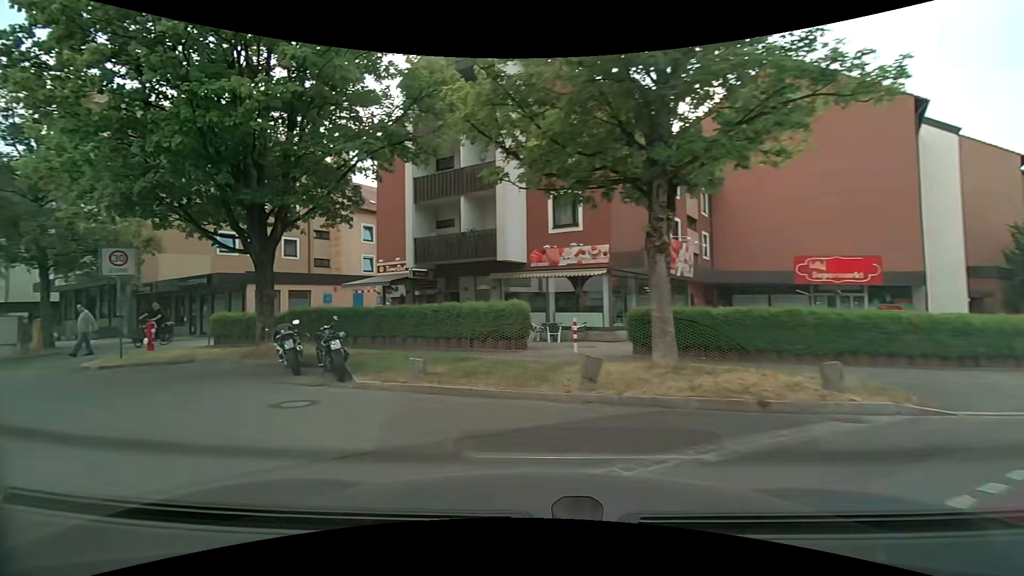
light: Day
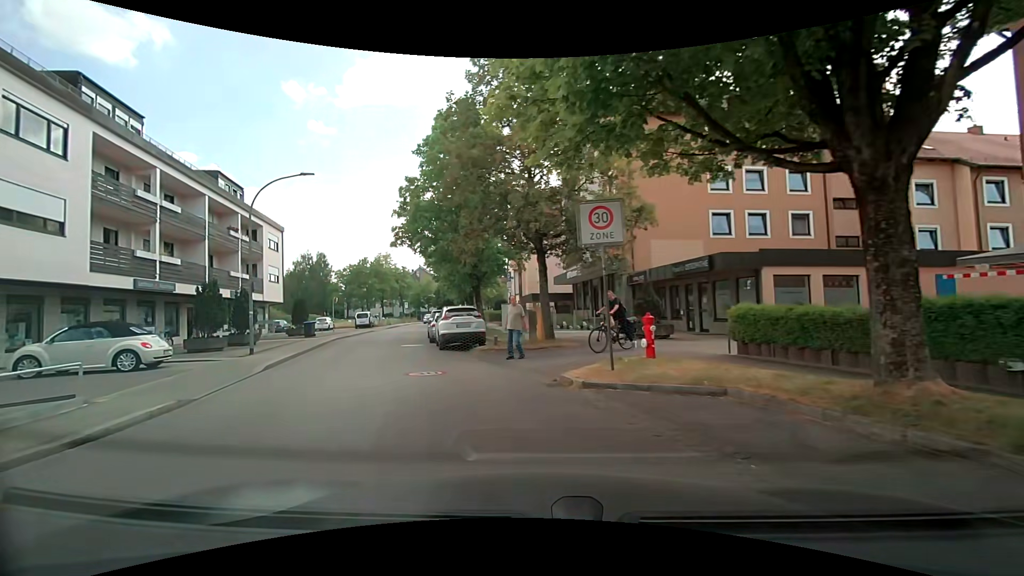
(-4.3, +7.8) m; -51°
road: residential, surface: asphalt
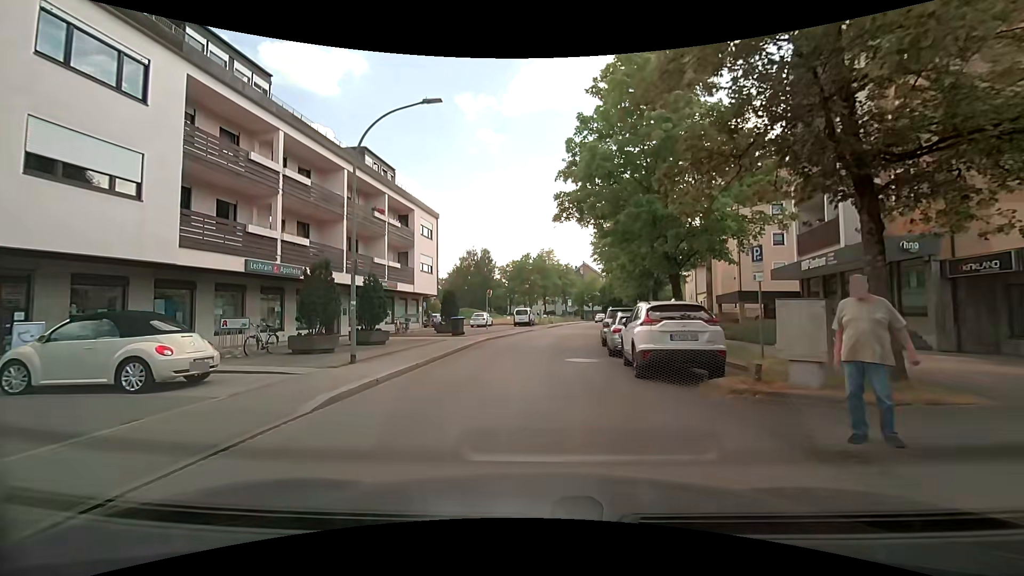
(-1.7, +8.2) m; -18°
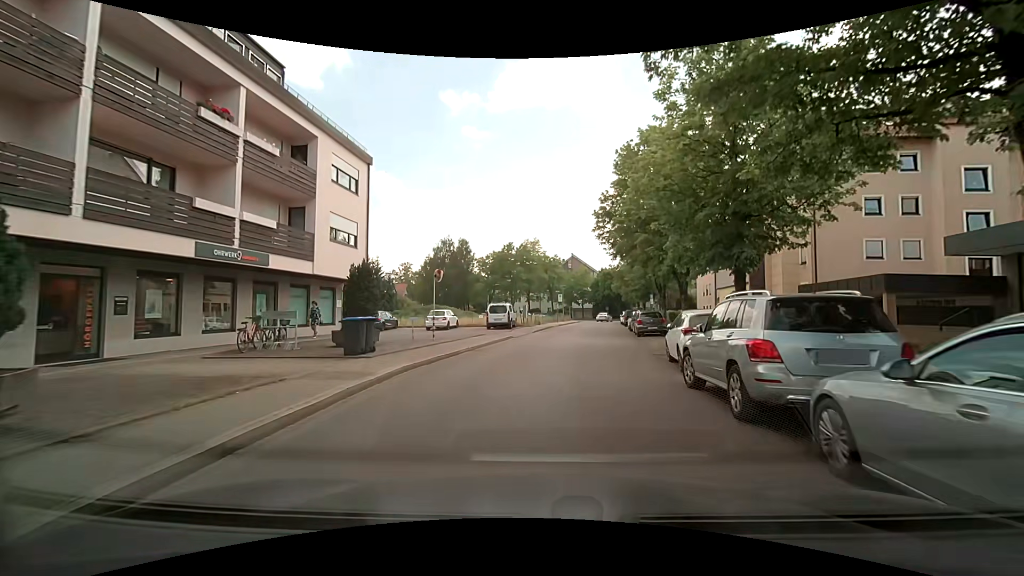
(0.0, +15.3) m; +2°
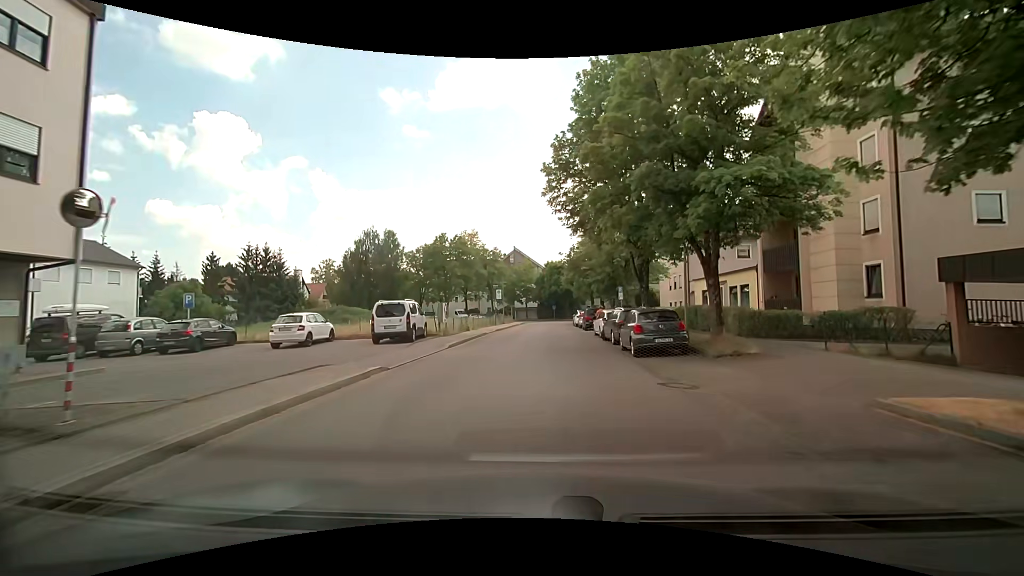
(+0.8, +14.1) m; +6°
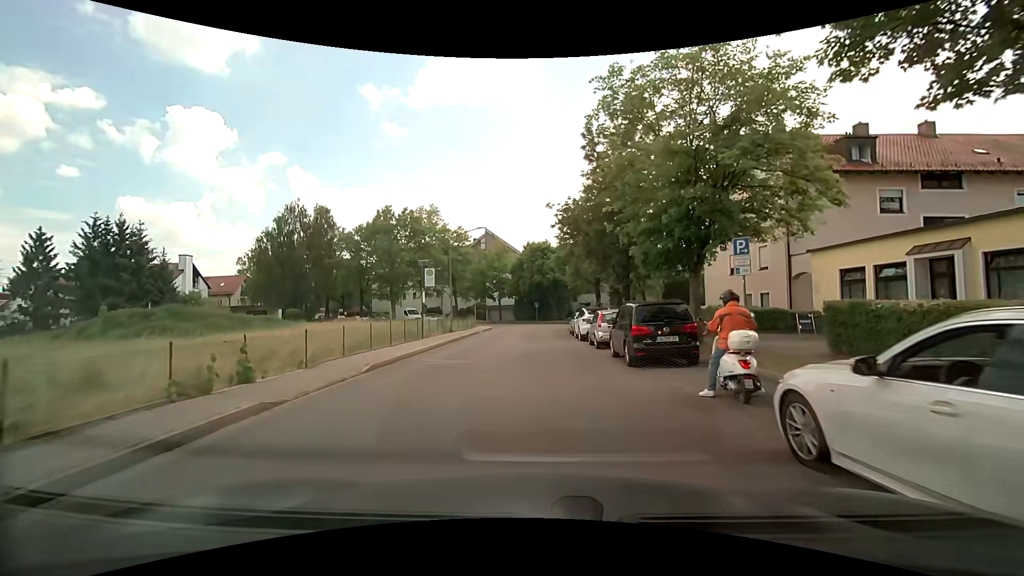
(+0.5, +24.0) m; +2°
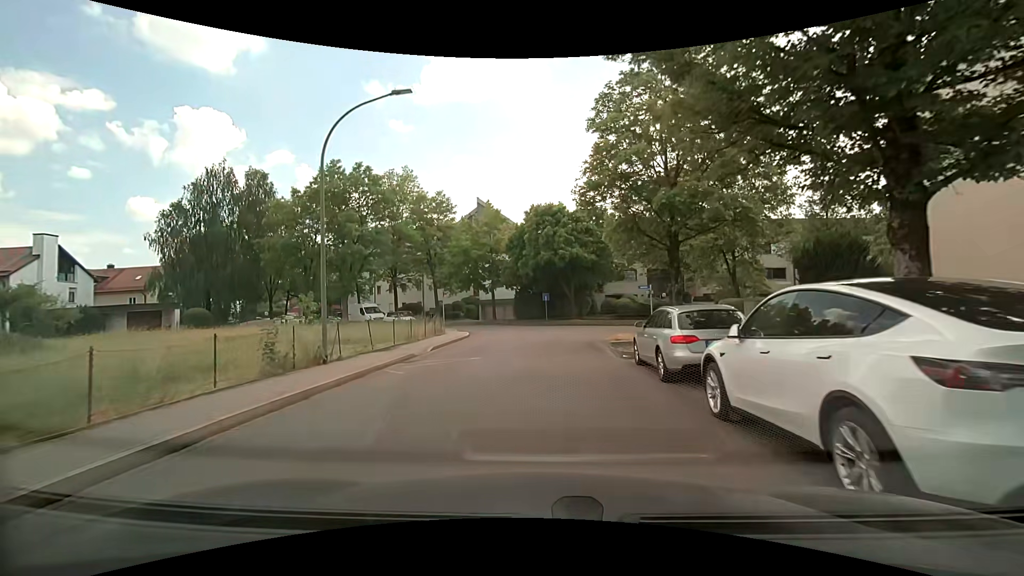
(+0.1, +21.0) m; -1°
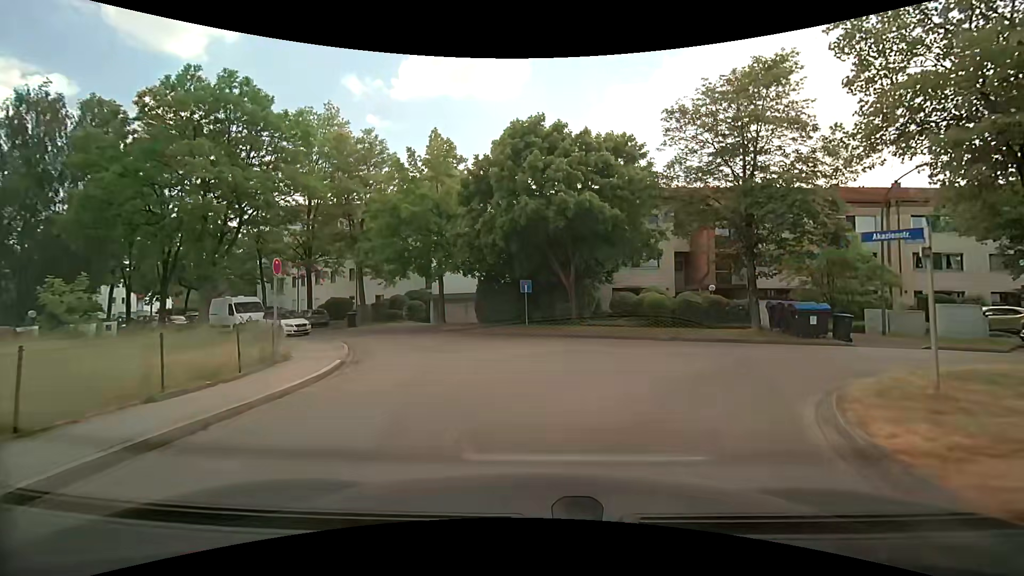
(+0.2, +18.5) m; +3°
(+2, +10) (+9, +16) (+19, +17) (+29, +17) (+39, +17) (+49, +17) (+59, +17) (+69, +18) (+79, +18) (+89, +18) m
